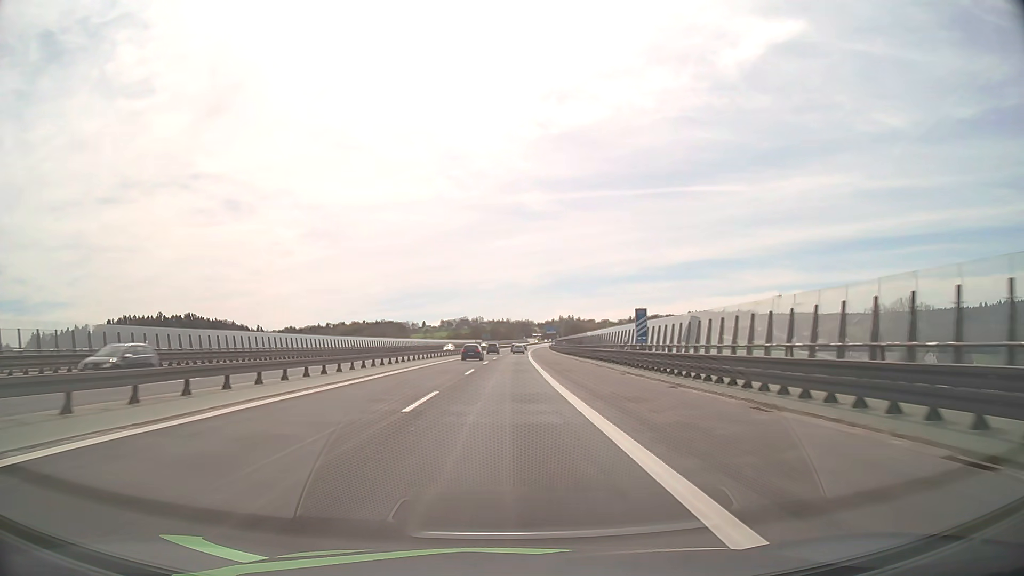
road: motorway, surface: asphalt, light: Day
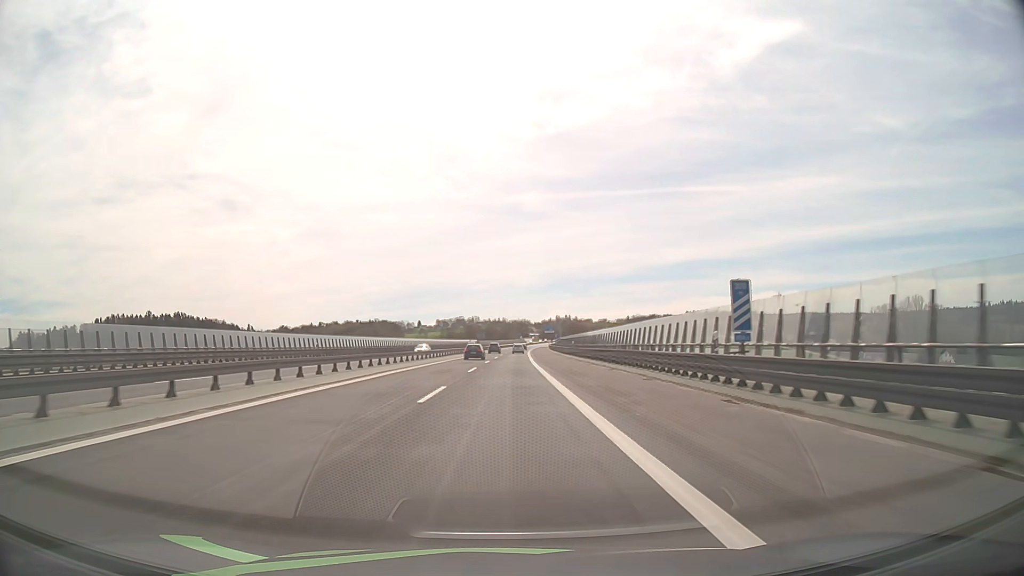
(0.0, +15.8) m; 0°
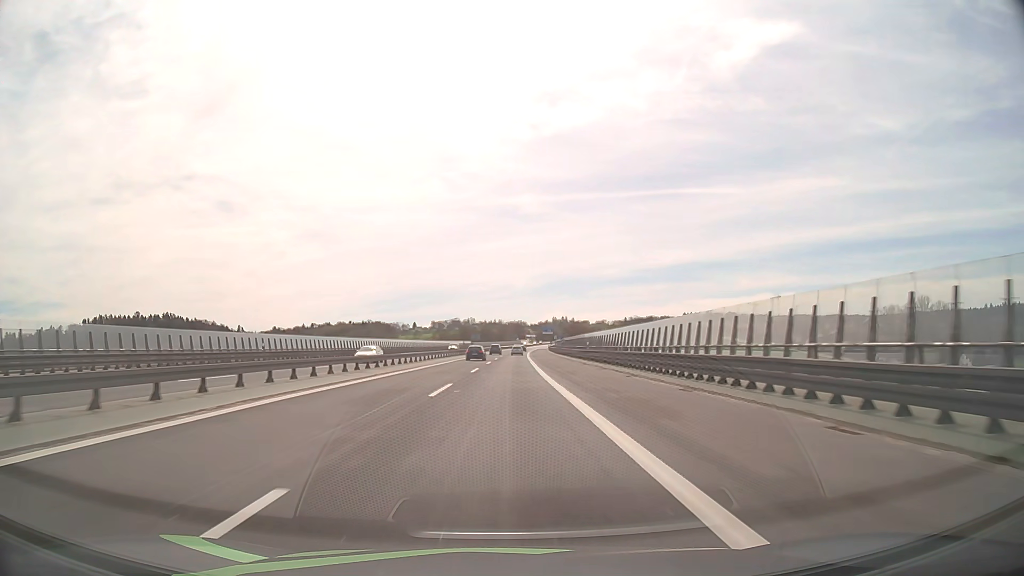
(0.0, +15.8) m; 0°
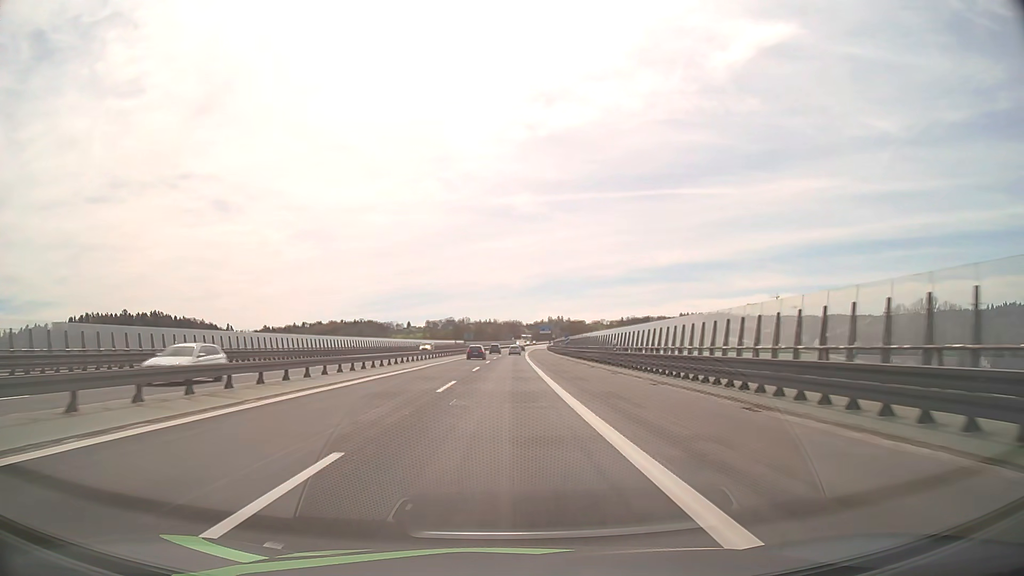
(+0.1, +15.7) m; 0°
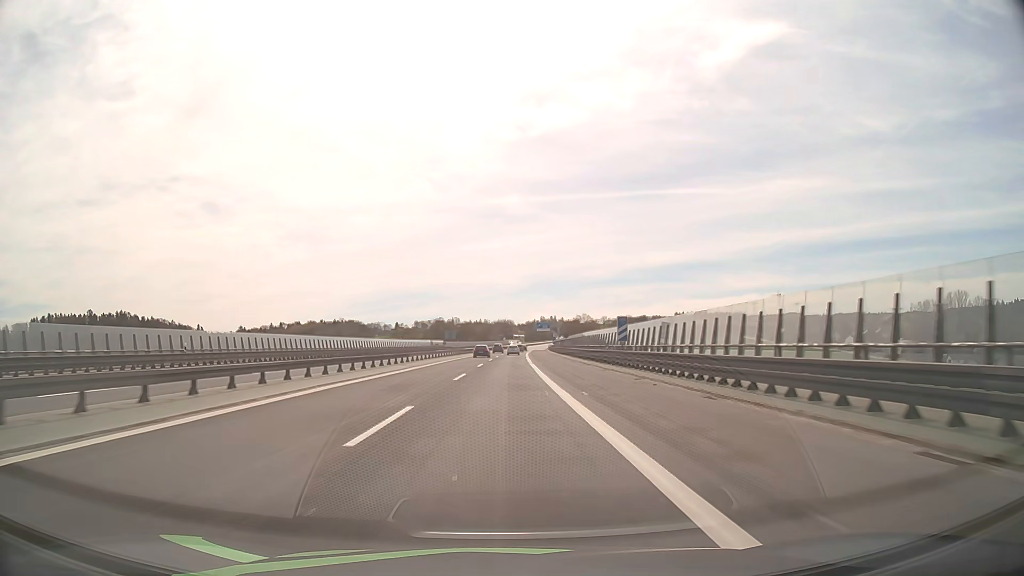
(+0.5, +47.2) m; +1°
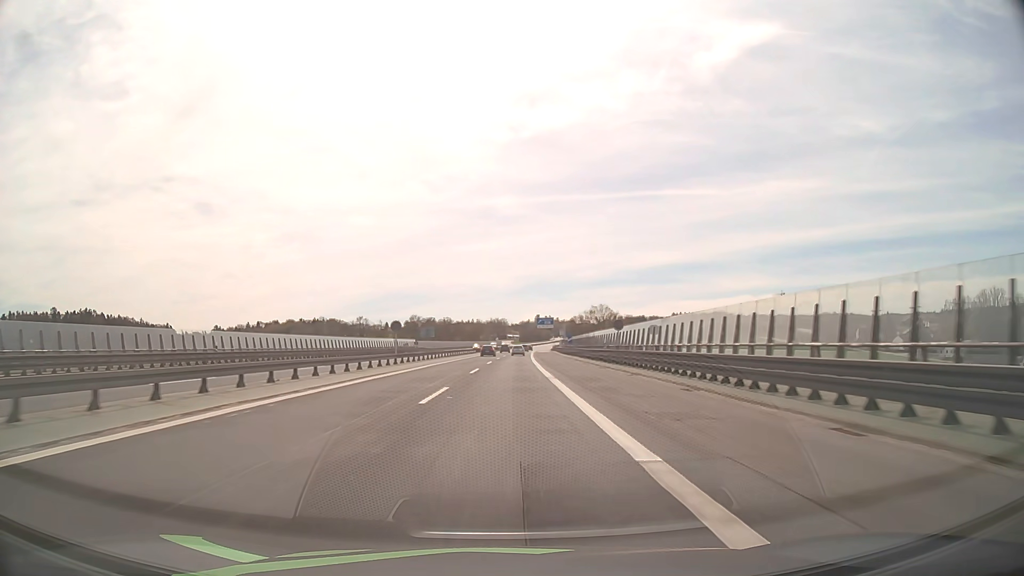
(+0.2, +47.2) m; +1°
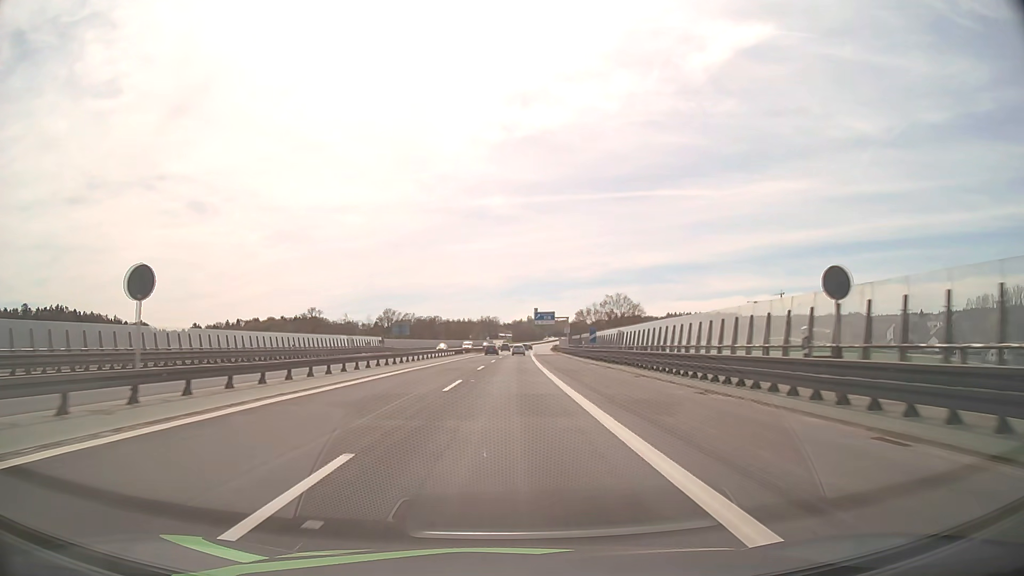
(+0.2, +31.5) m; +1°
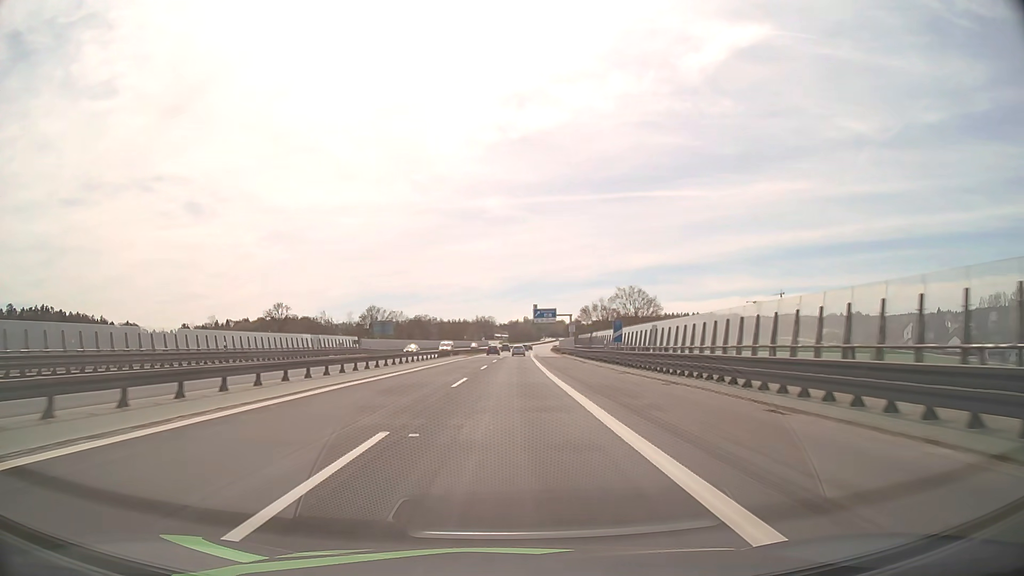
(0.0, +15.7) m; 0°
(0, +10) (0, +20) (0, +30) (0, +40) (+1, +50) (+1, +60) (+1, +70) (+1, +80) (+2, +90) (+2, +100) m
